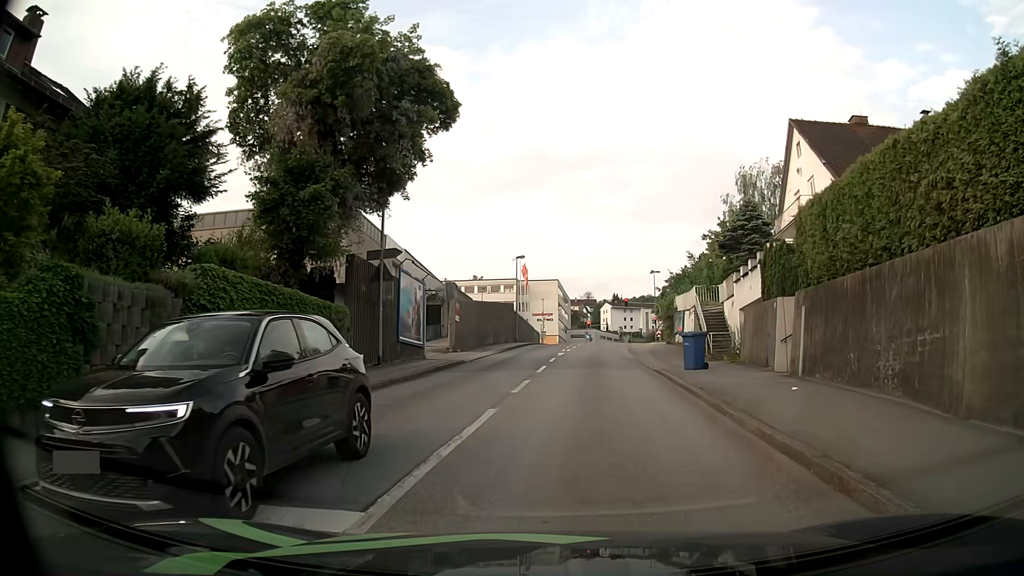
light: Day
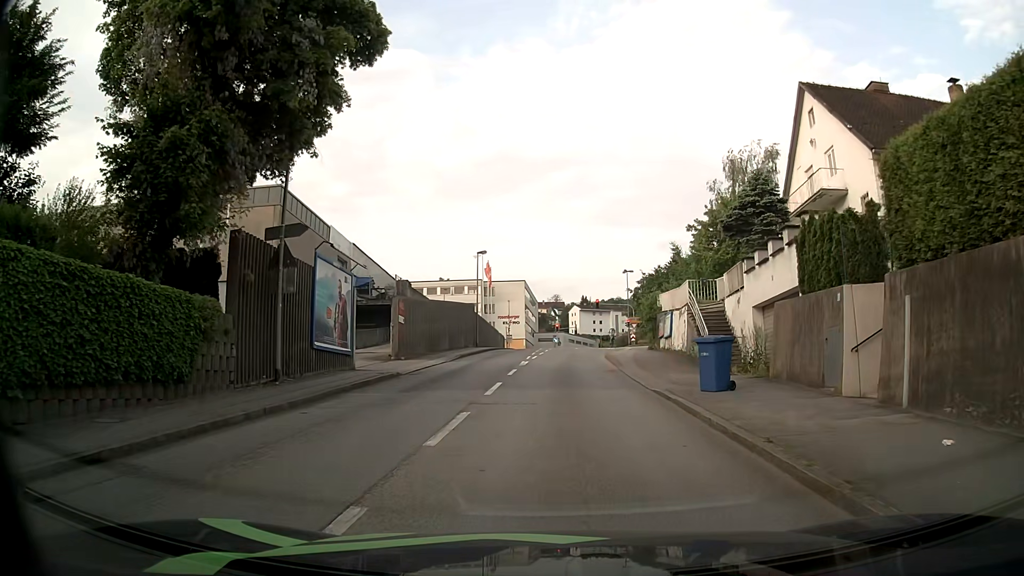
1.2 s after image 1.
(+0.3, +6.2) m; +3°
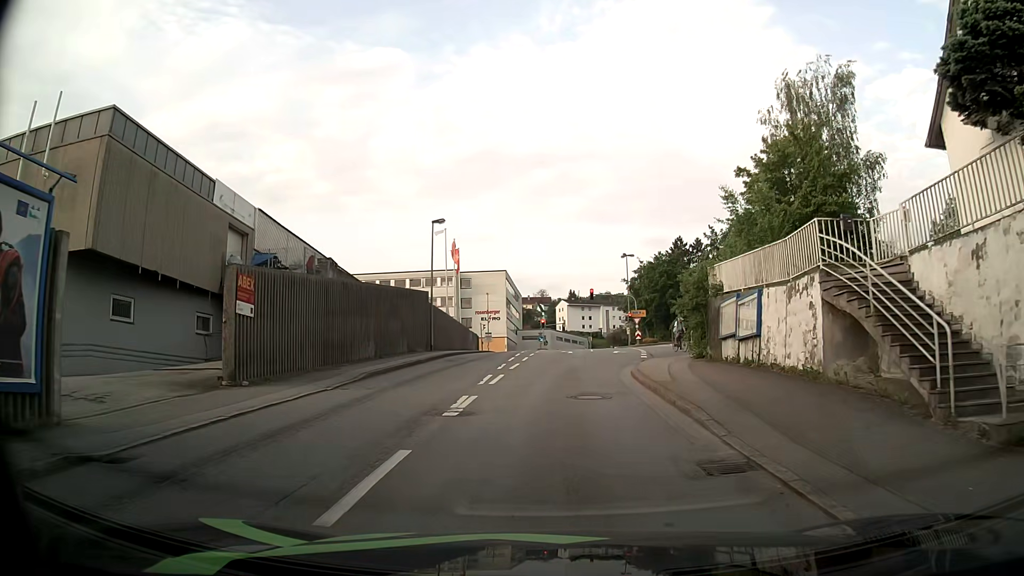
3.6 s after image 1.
(+0.3, +15.7) m; +1°
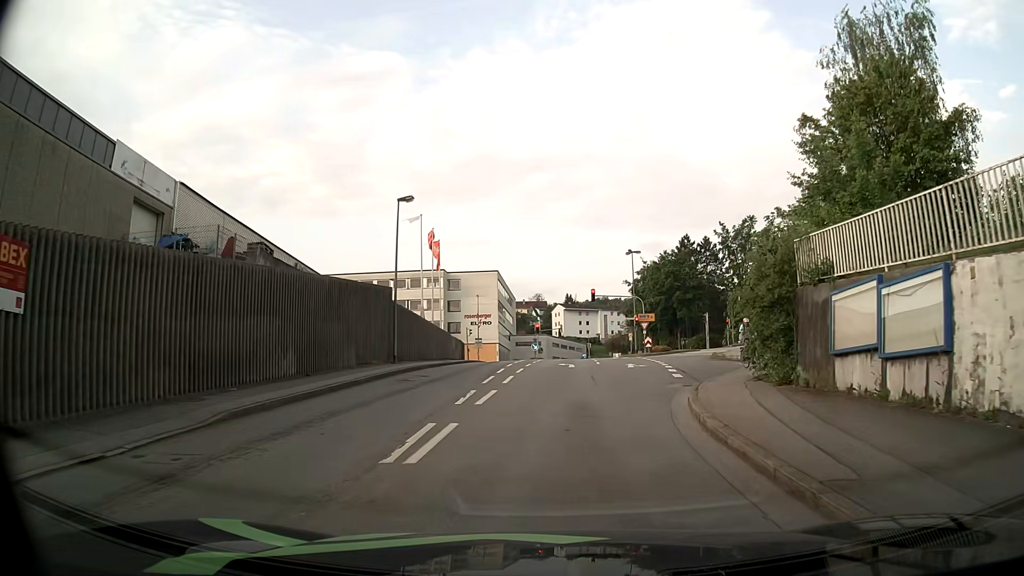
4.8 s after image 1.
(0.0, +8.6) m; 0°
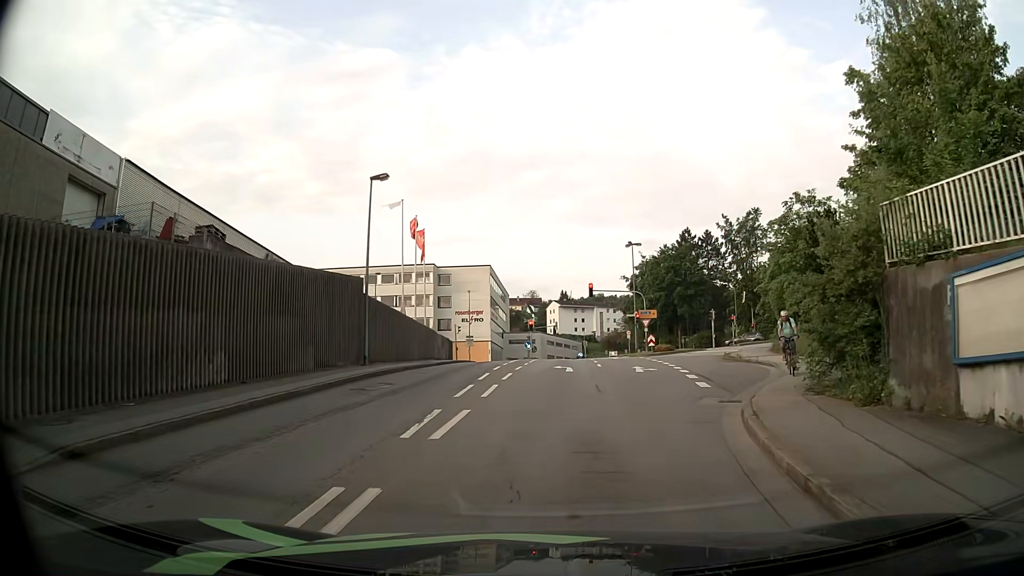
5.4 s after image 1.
(0.0, +4.2) m; -1°
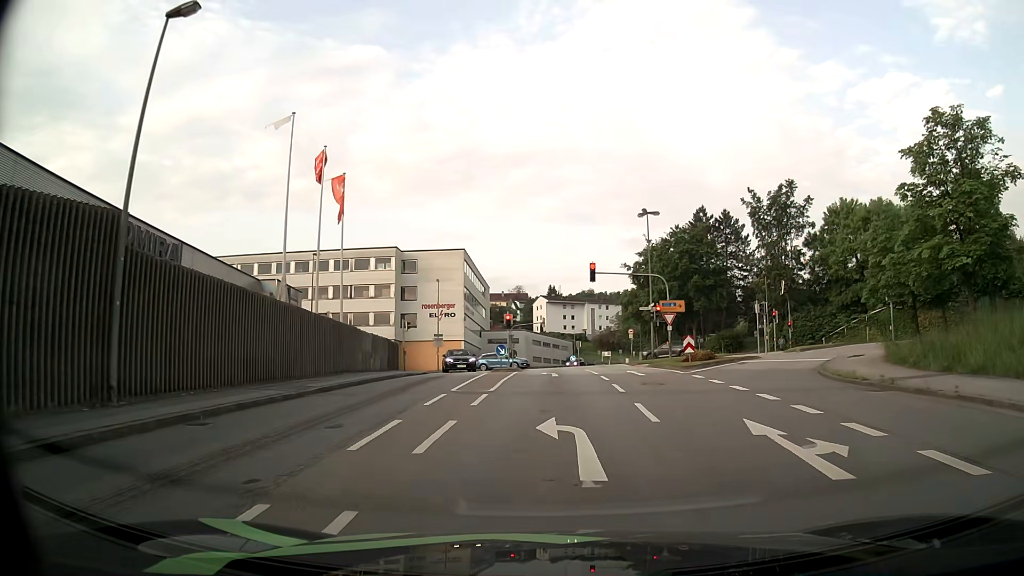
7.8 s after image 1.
(+0.6, +16.5) m; +2°
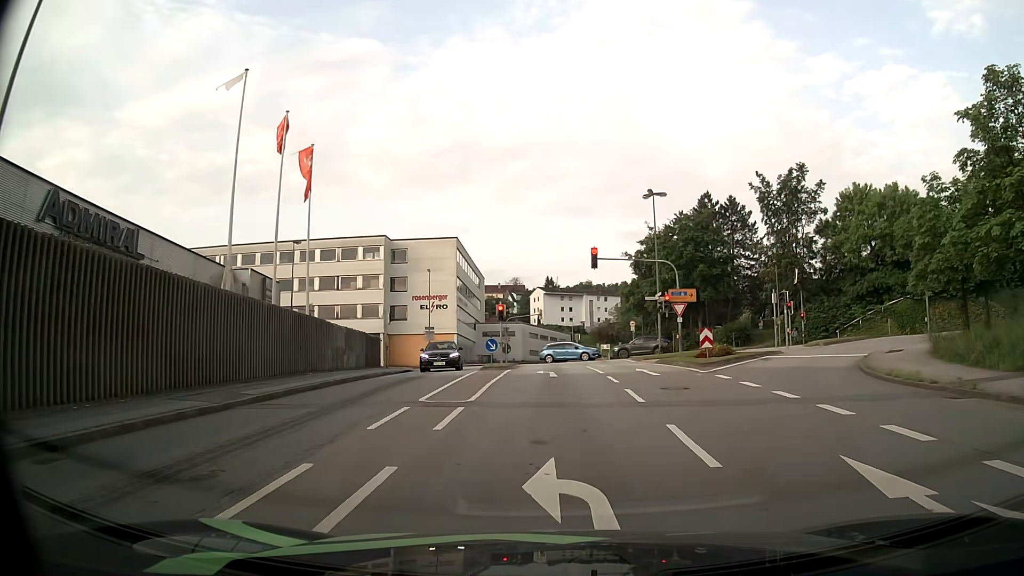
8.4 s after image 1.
(0.0, +4.0) m; 0°
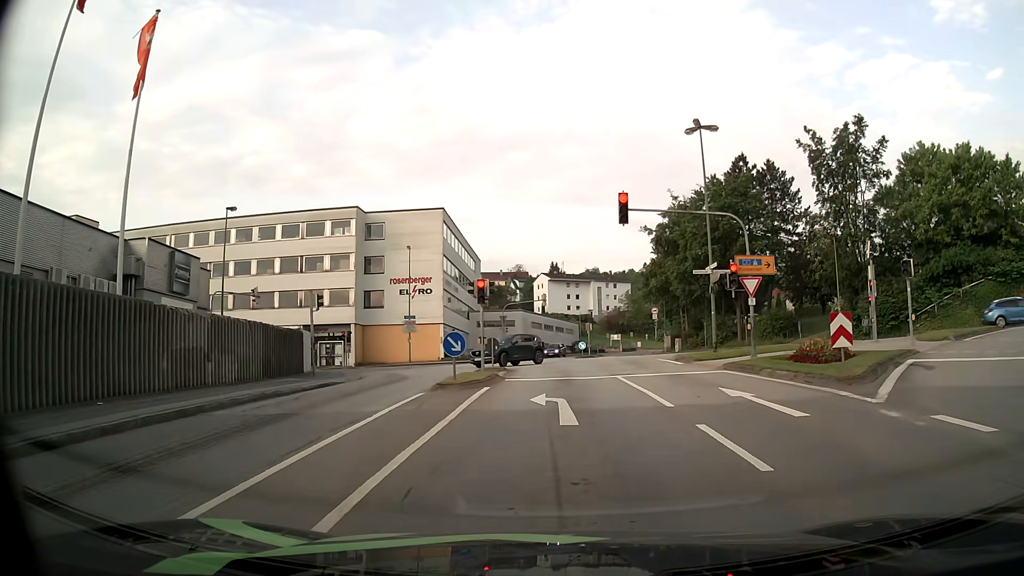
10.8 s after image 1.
(+0.1, +12.4) m; +1°
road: tertiary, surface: asphalt
(0, +10) (0, +20) (-1, +30) (-1, +40) (-5, +49) (-13, +54) (-23, +55) (-33, +55) (-43, +55) (-53, +55) m
